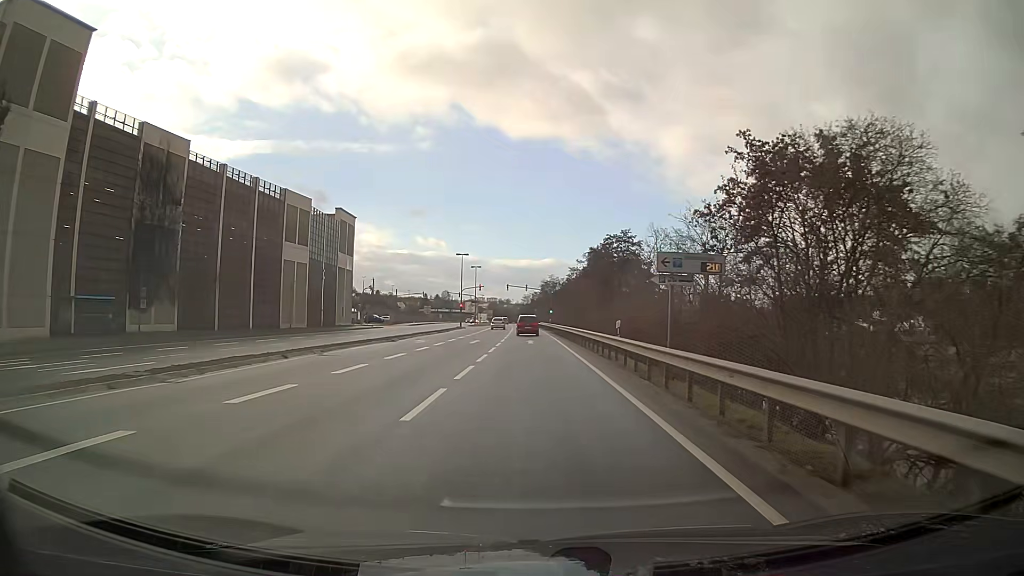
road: primary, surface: asphalt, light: Day
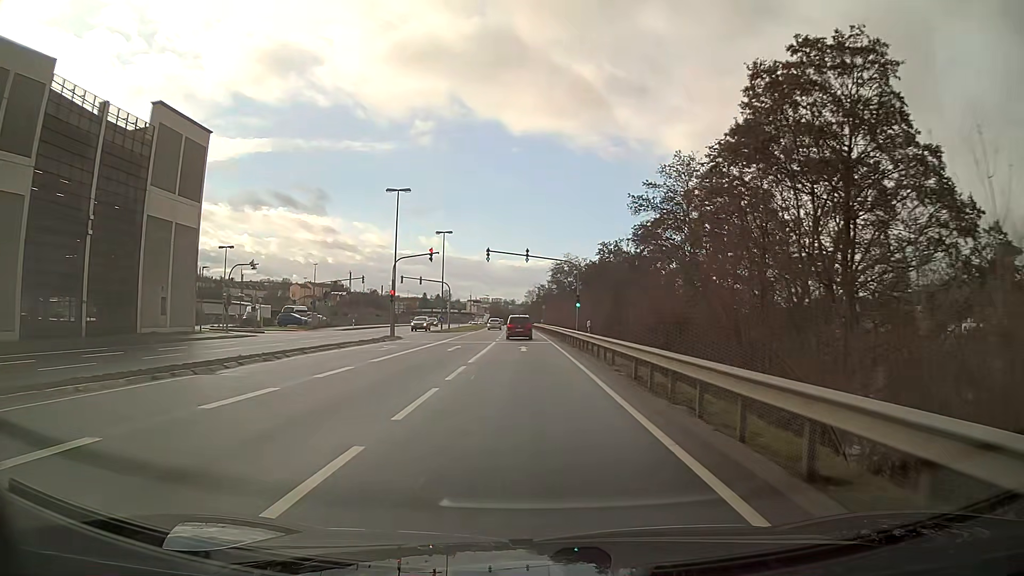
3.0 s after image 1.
(-0.2, +47.8) m; -1°
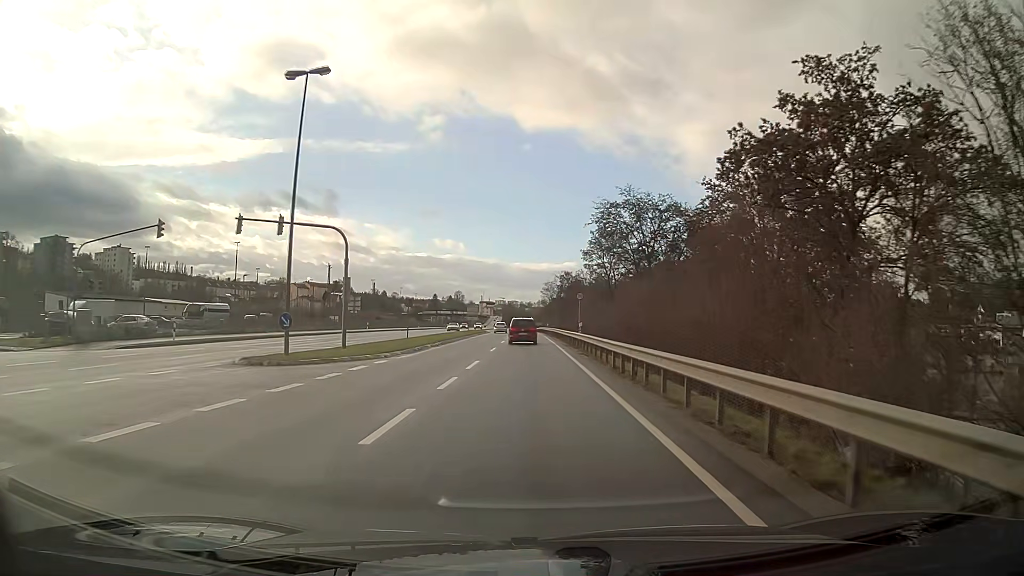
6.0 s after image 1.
(-0.5, +47.2) m; -1°
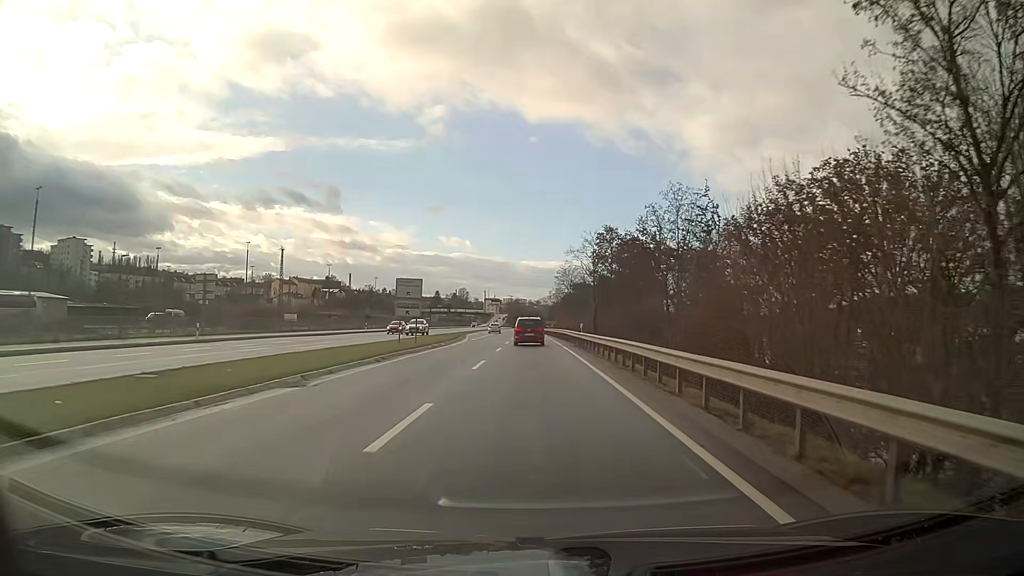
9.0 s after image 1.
(-0.5, +48.6) m; -1°
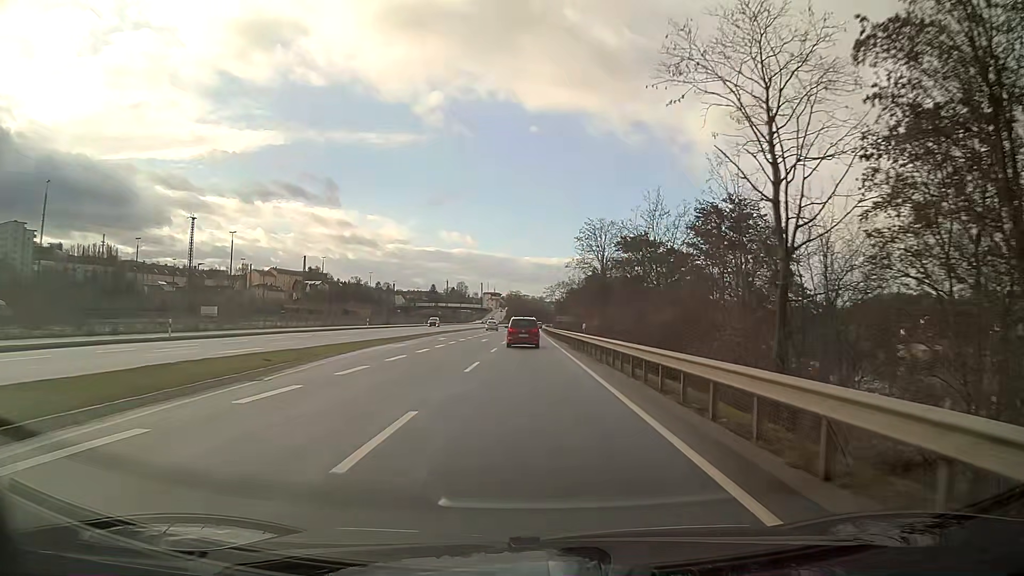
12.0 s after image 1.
(0.0, +49.2) m; 0°
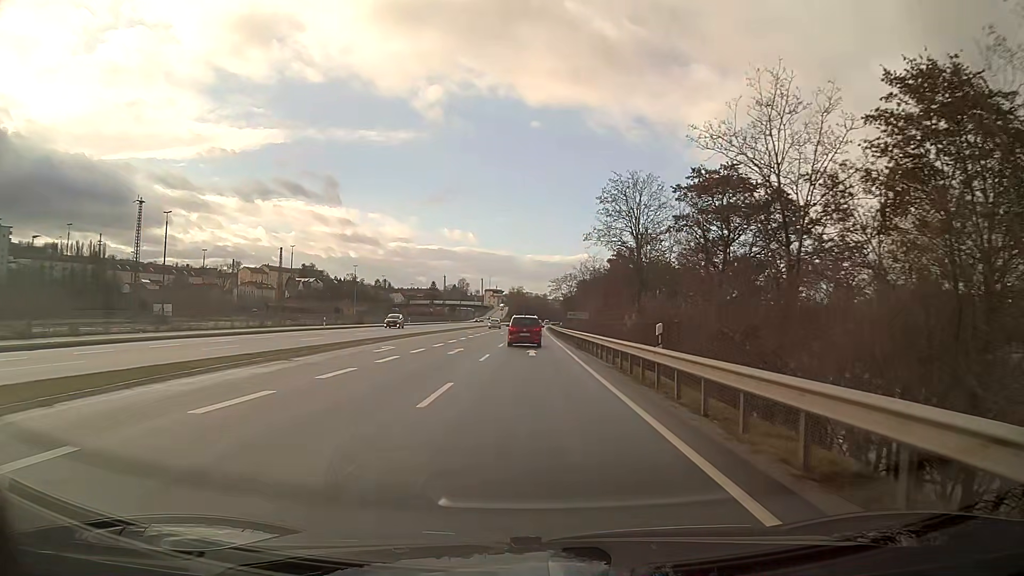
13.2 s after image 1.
(-0.1, +19.6) m; 0°
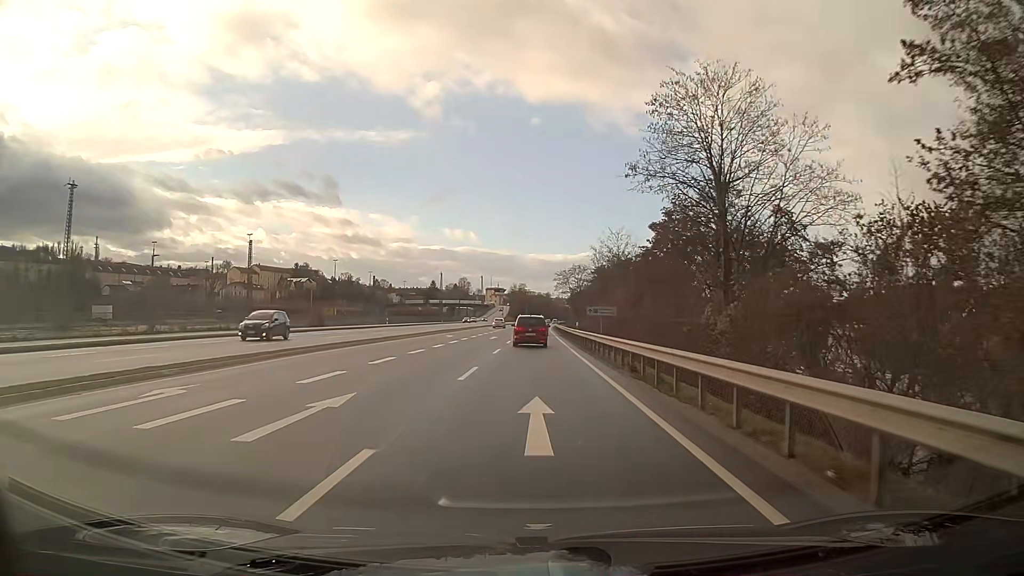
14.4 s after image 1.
(0.0, +19.6) m; 0°
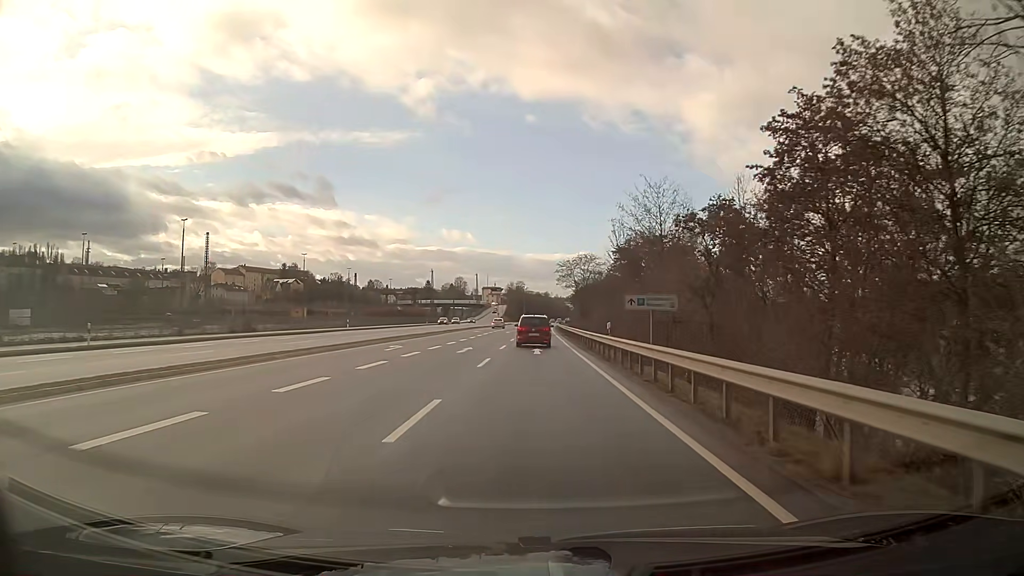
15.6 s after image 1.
(0.0, +19.6) m; 0°
(0, +10) (0, +20) (0, +30) (0, +40) (0, +50) (+1, +60) (+1, +70) (+1, +80) (+1, +90) (+1, +100) m
